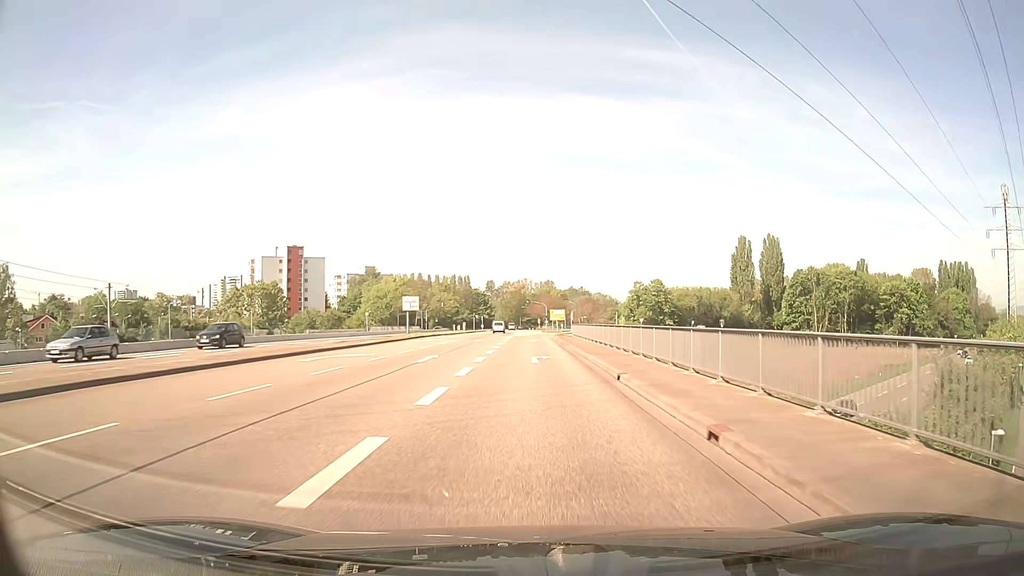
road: secondary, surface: asphalt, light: Day
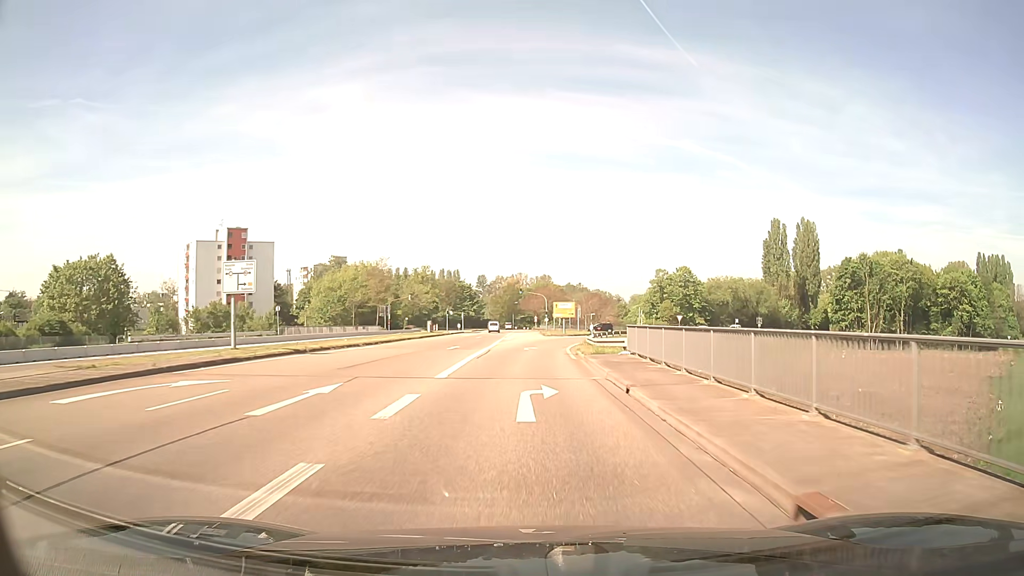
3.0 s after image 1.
(+0.1, +37.3) m; 0°
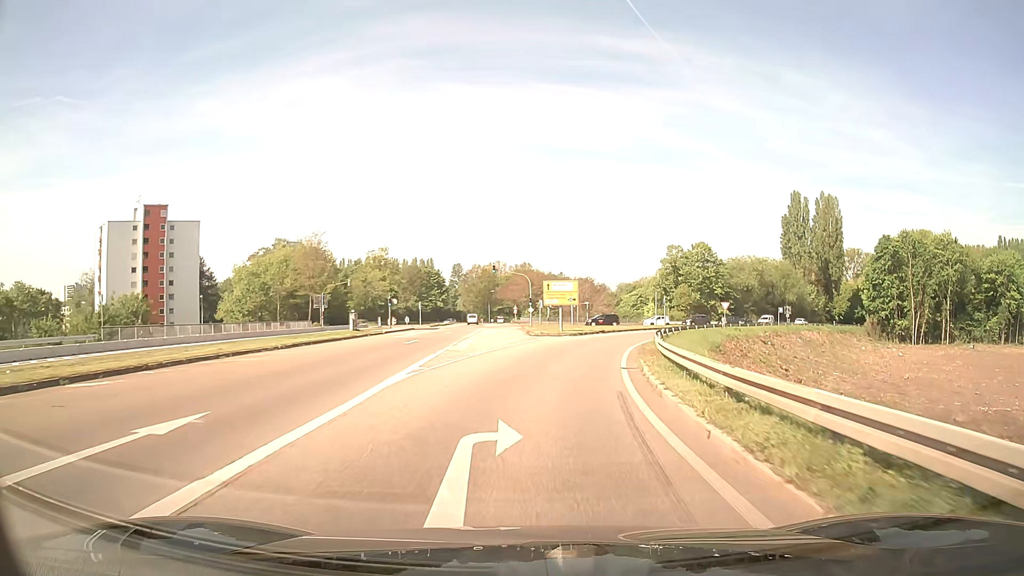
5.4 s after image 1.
(+0.2, +30.0) m; +2°
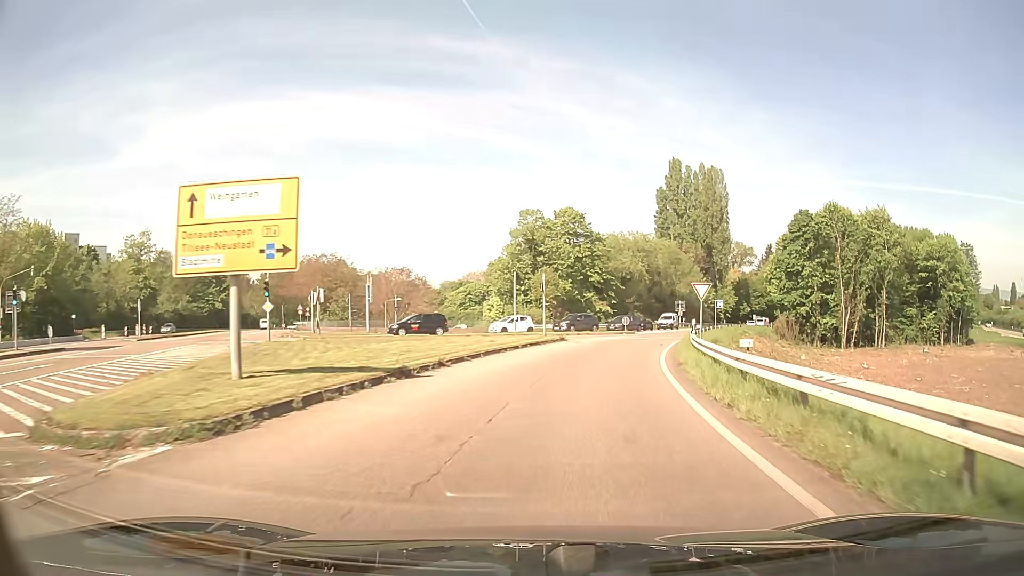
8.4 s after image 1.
(+4.0, +37.4) m; +15°
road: trunk_link
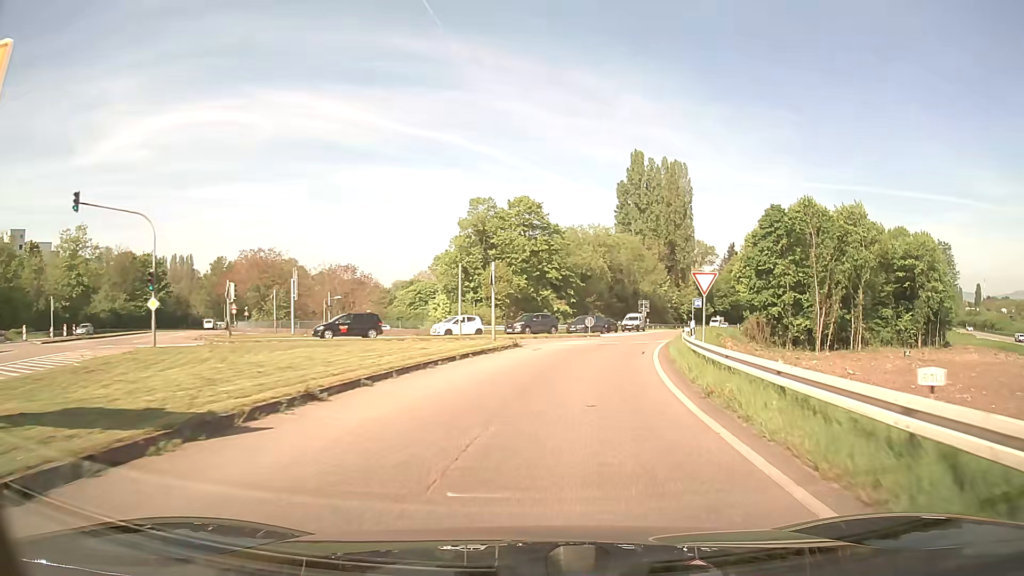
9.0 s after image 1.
(+0.3, +7.4) m; +4°
(0, +10) (+2, +20) (+3, +30) (+6, +39) (+8, +49) (+11, +59) (+14, +68) (+18, +78) (+21, +87) (+25, +96) m
